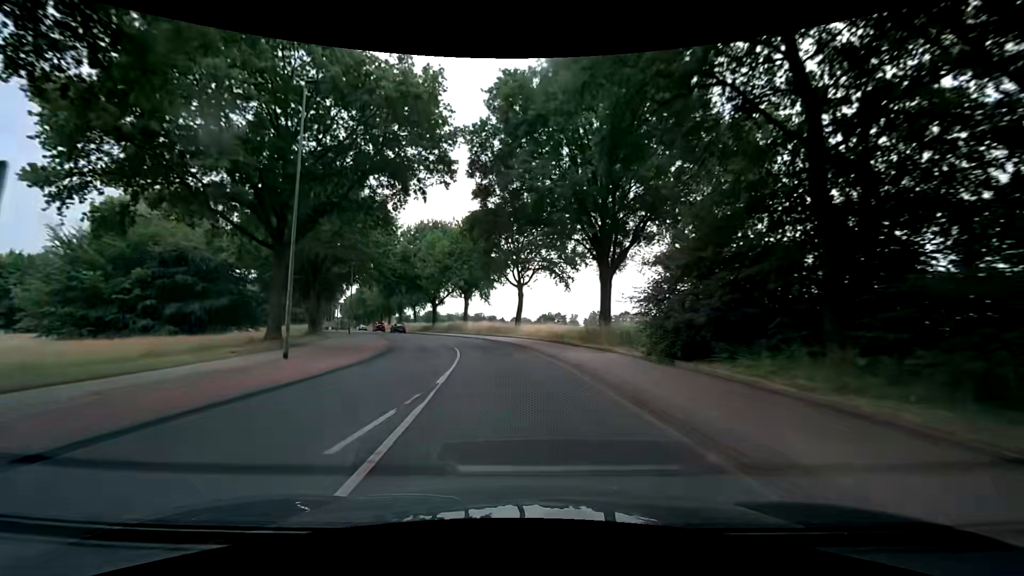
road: secondary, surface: asphalt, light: Day
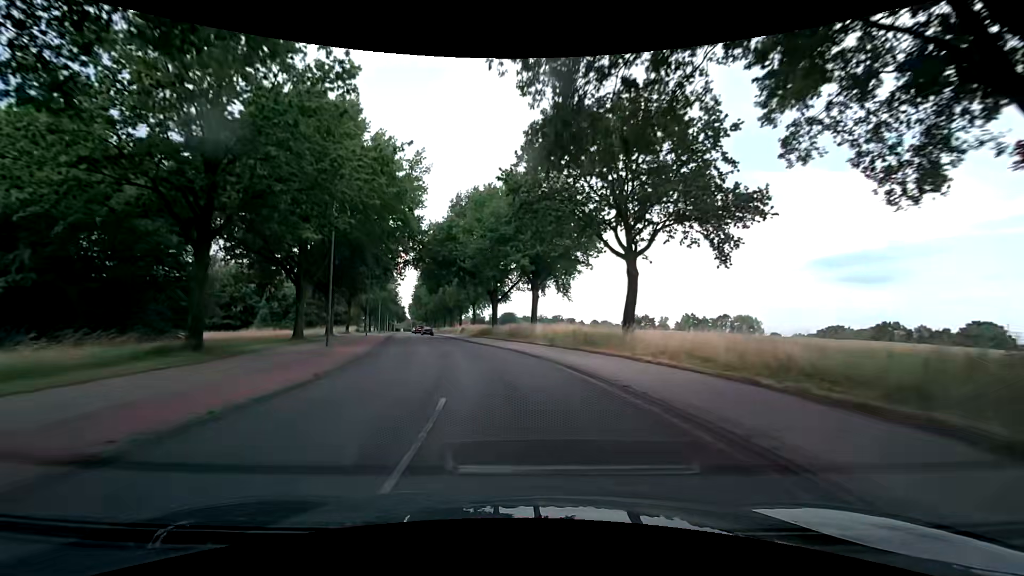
(-1.8, +22.7) m; -10°
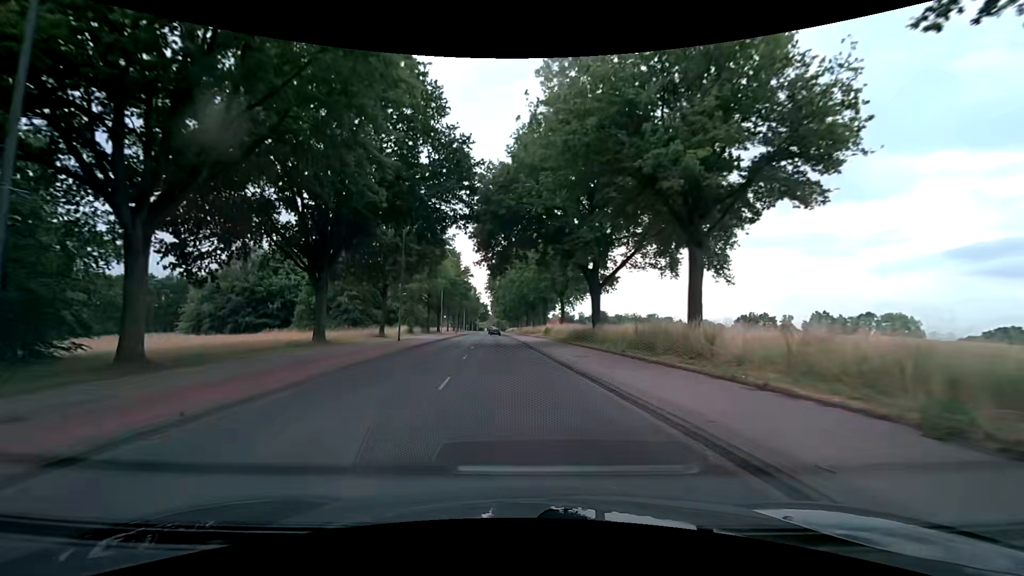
(-2.1, +22.6) m; -10°
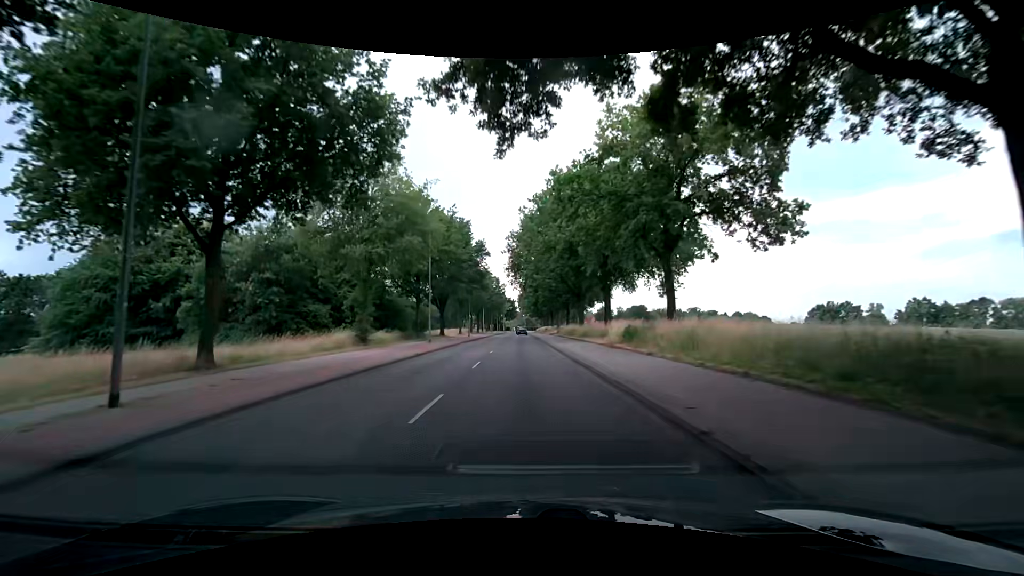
(-1.5, +30.5) m; -3°
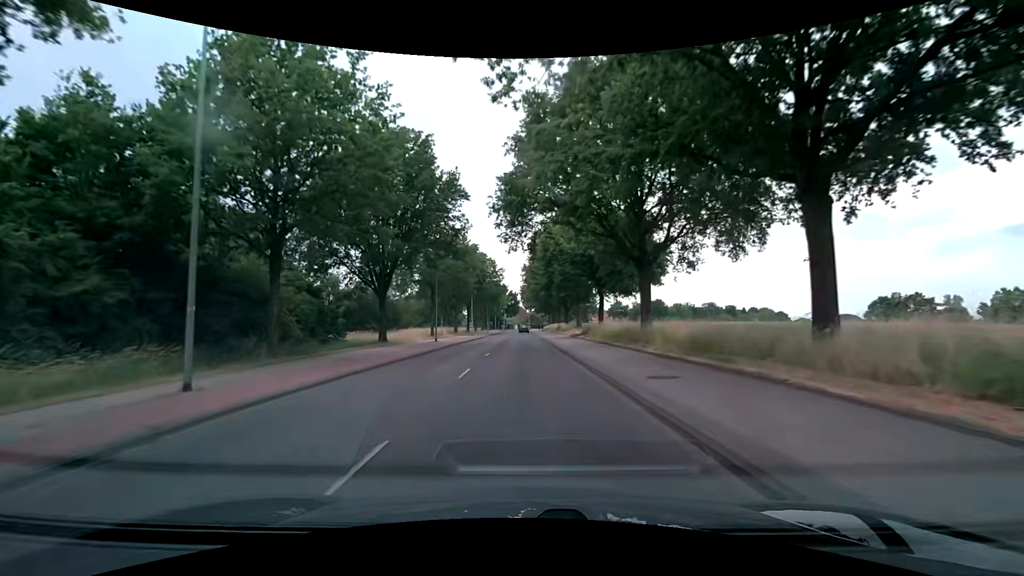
(-0.3, +30.8) m; -1°
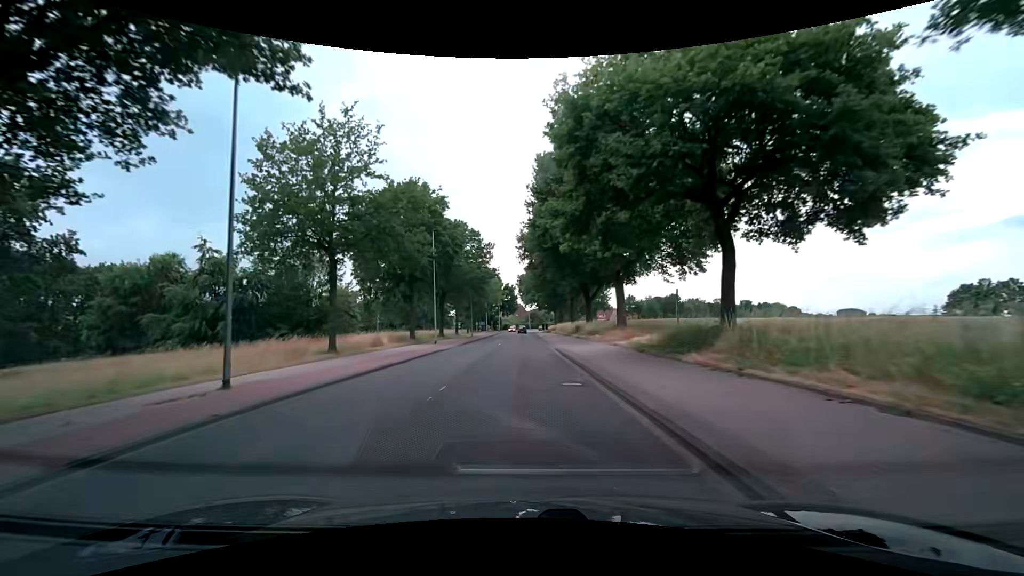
(+0.3, +30.7) m; 0°
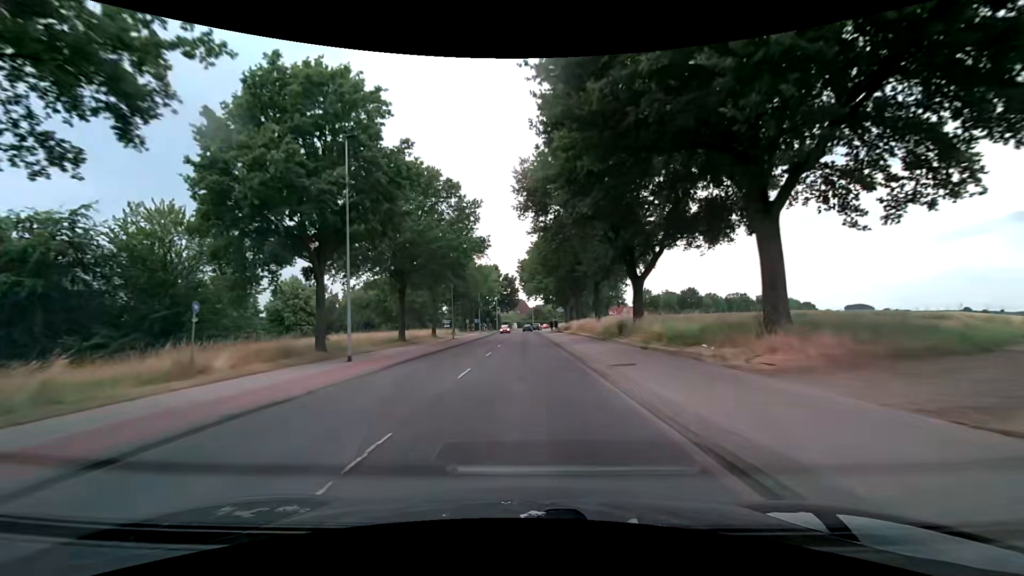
(-0.1, +22.9) m; 0°
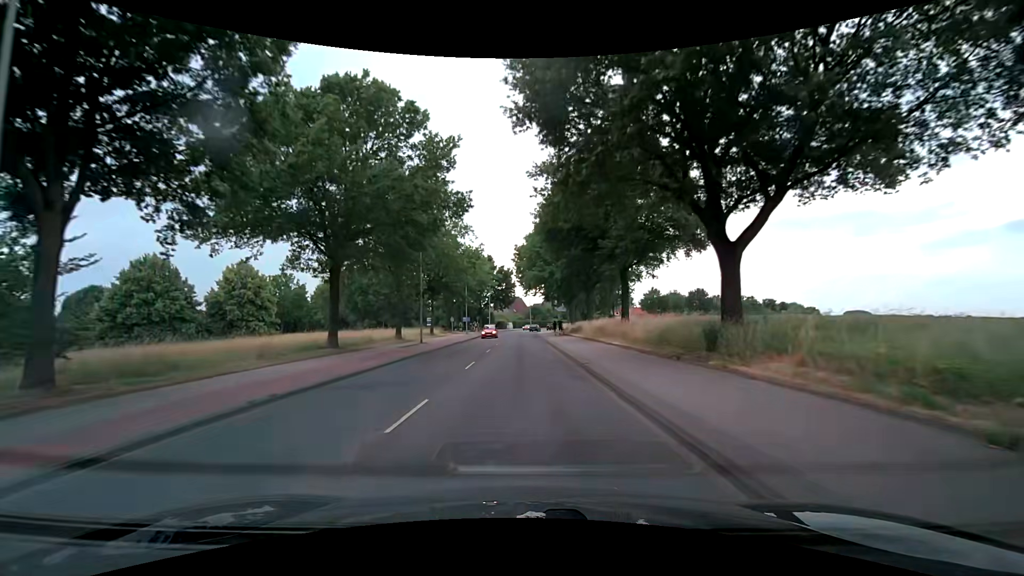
(0.0, +15.3) m; 0°
(0, +10) (0, +20) (0, +30) (0, +40) (0, +50) (0, +60) (0, +70) (0, +80) (+1, +90) (+2, +100) m
